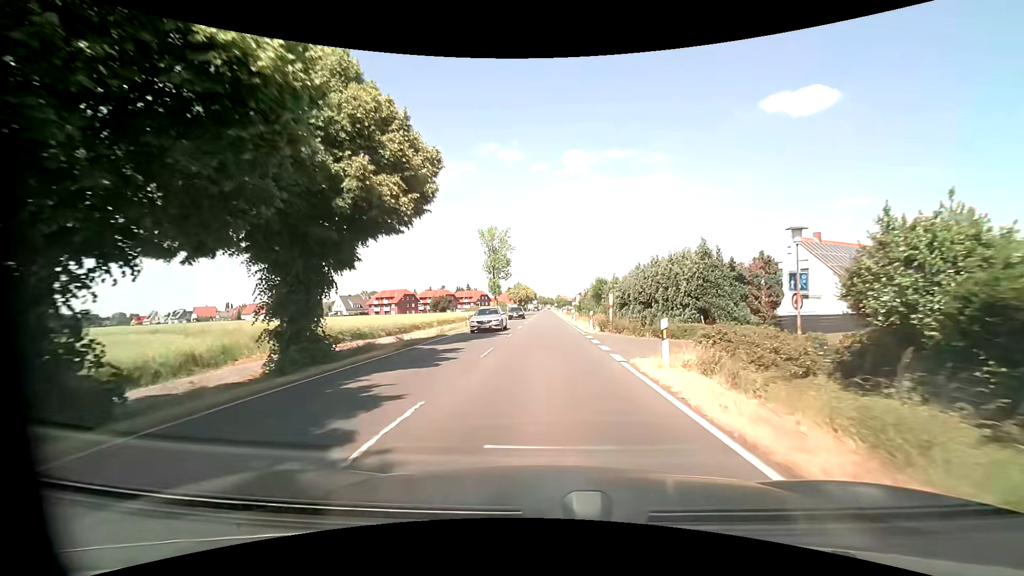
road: primary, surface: asphalt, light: Day
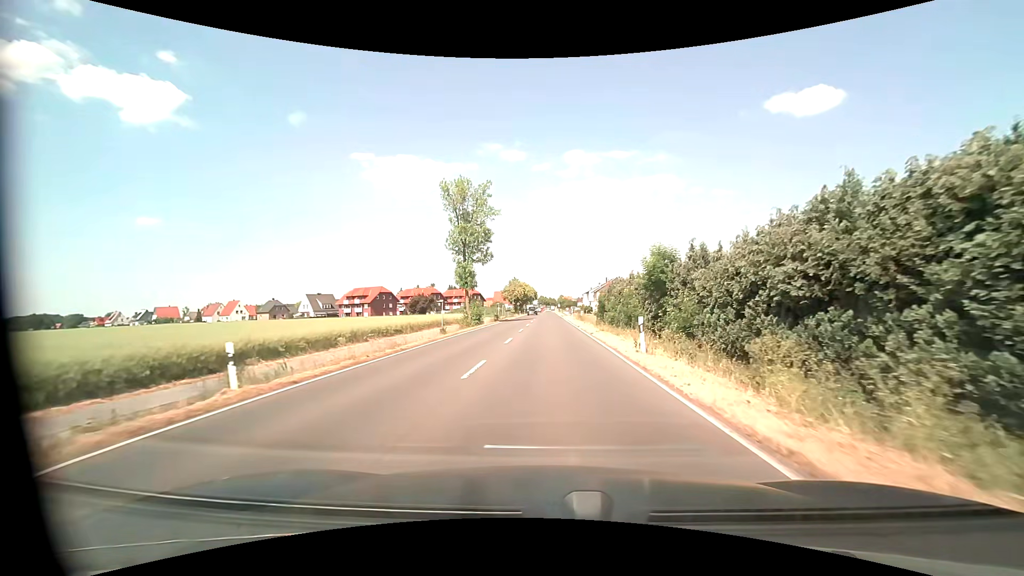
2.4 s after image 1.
(+0.1, +31.3) m; 0°
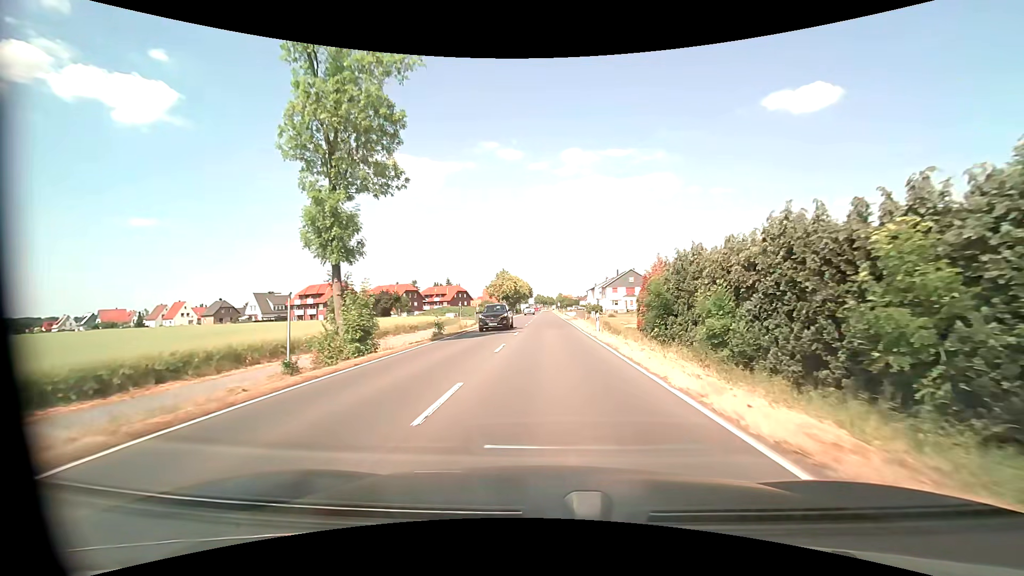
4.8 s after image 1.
(+0.1, +31.1) m; 0°
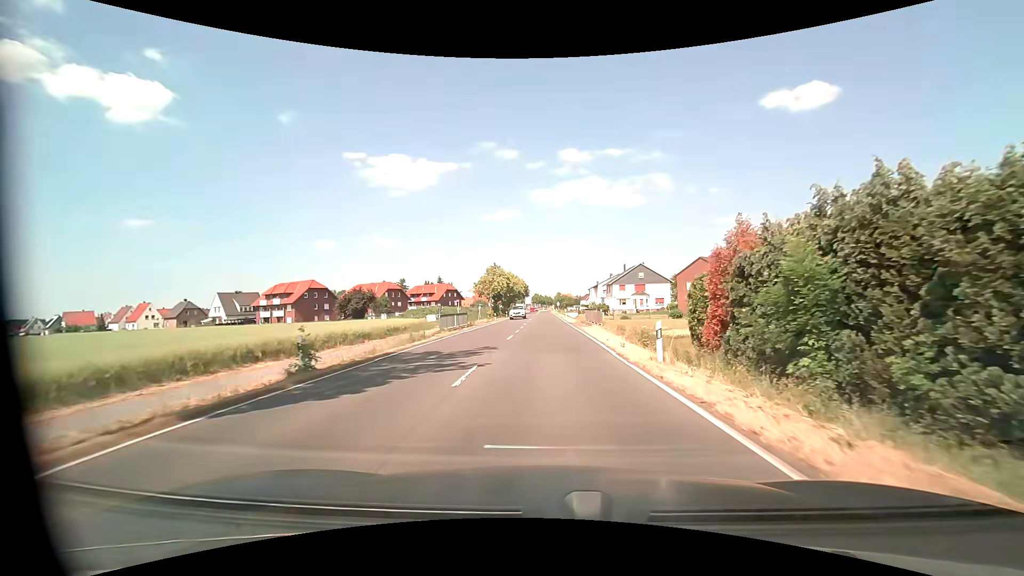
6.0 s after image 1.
(0.0, +15.5) m; 0°
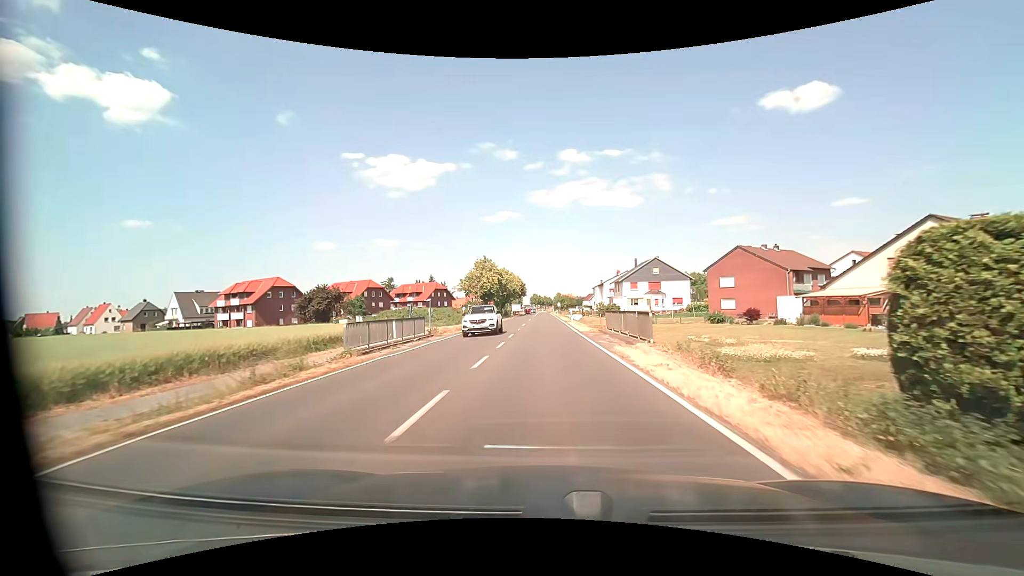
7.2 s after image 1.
(0.0, +15.5) m; 0°
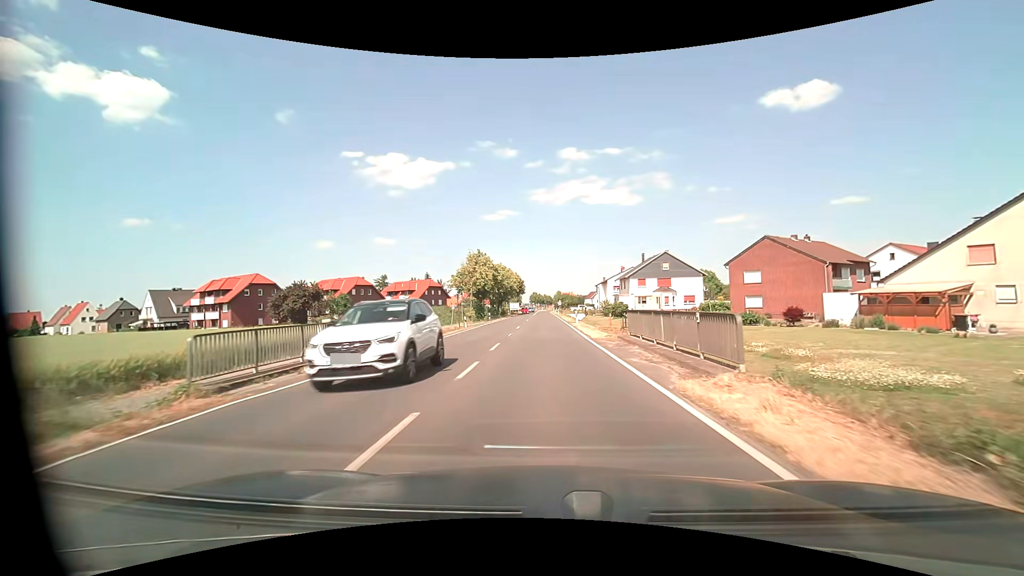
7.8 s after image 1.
(0.0, +7.7) m; 0°
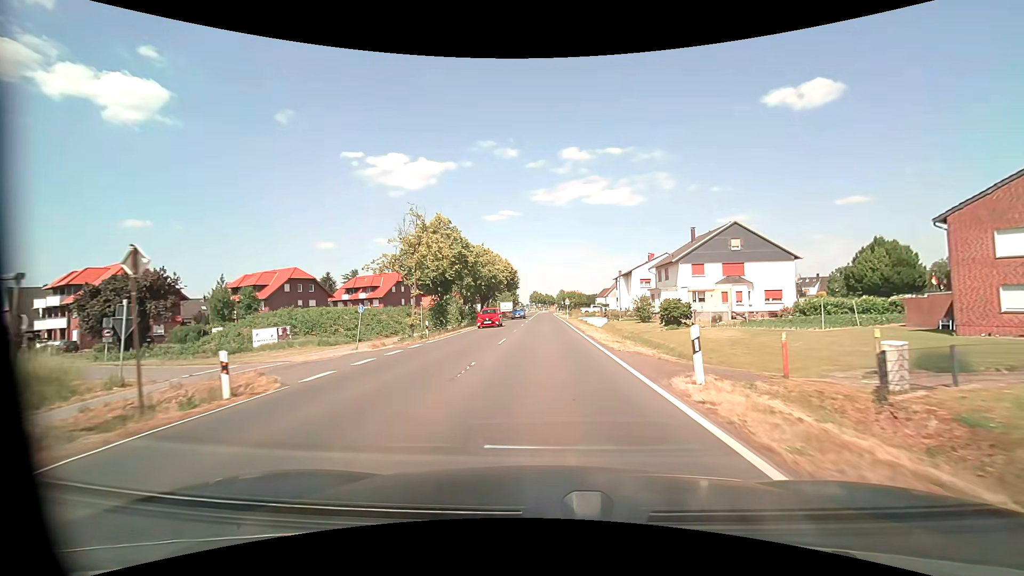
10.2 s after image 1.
(-0.1, +31.0) m; 0°
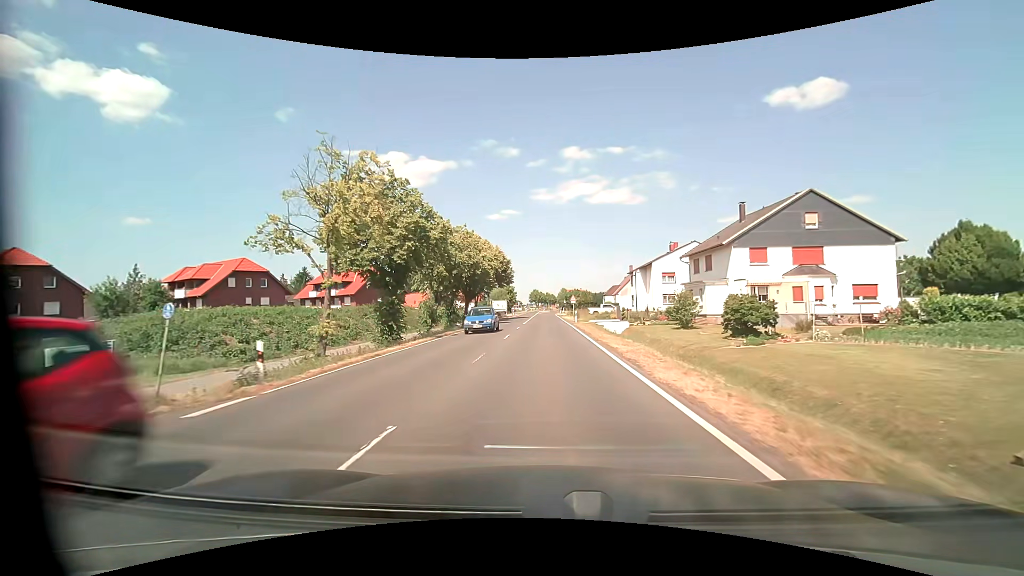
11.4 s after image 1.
(0.0, +15.5) m; 0°
(0, +10) (0, +20) (0, +30) (0, +40) (0, +50) (0, +60) (0, +70) (0, +80) (0, +90) (0, +100) m
